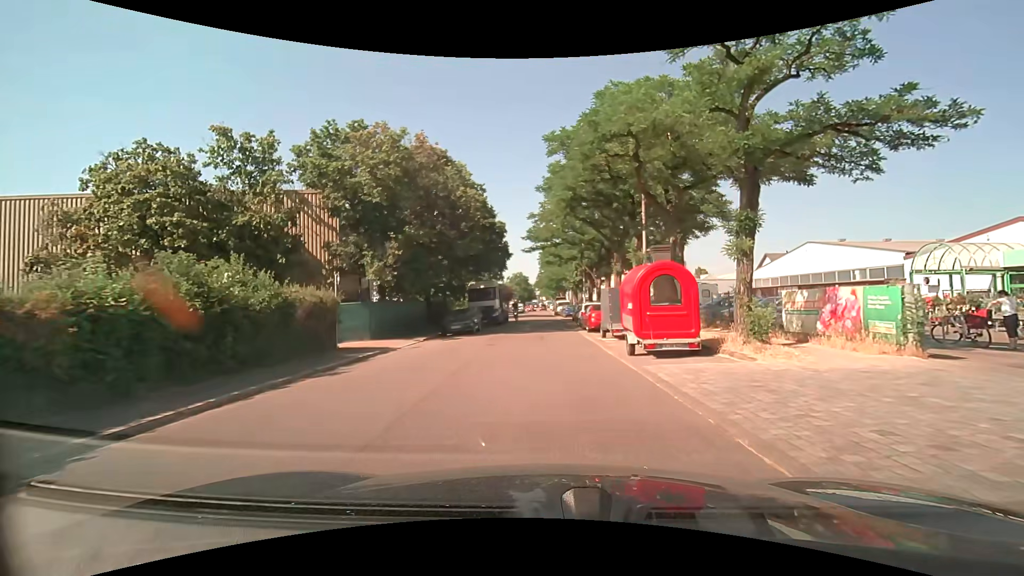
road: unclassified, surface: asphalt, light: Day
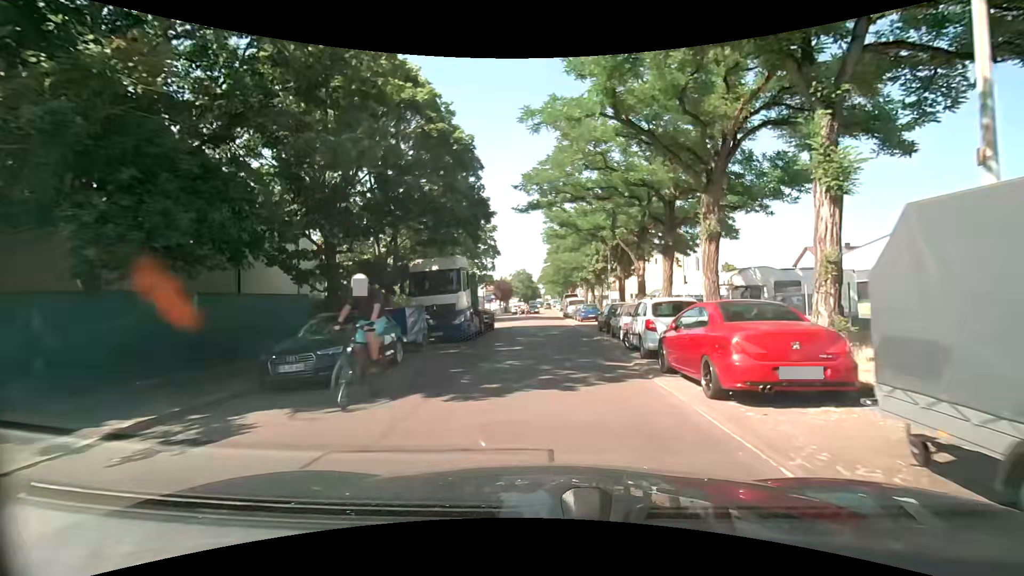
(-0.2, +17.6) m; -2°
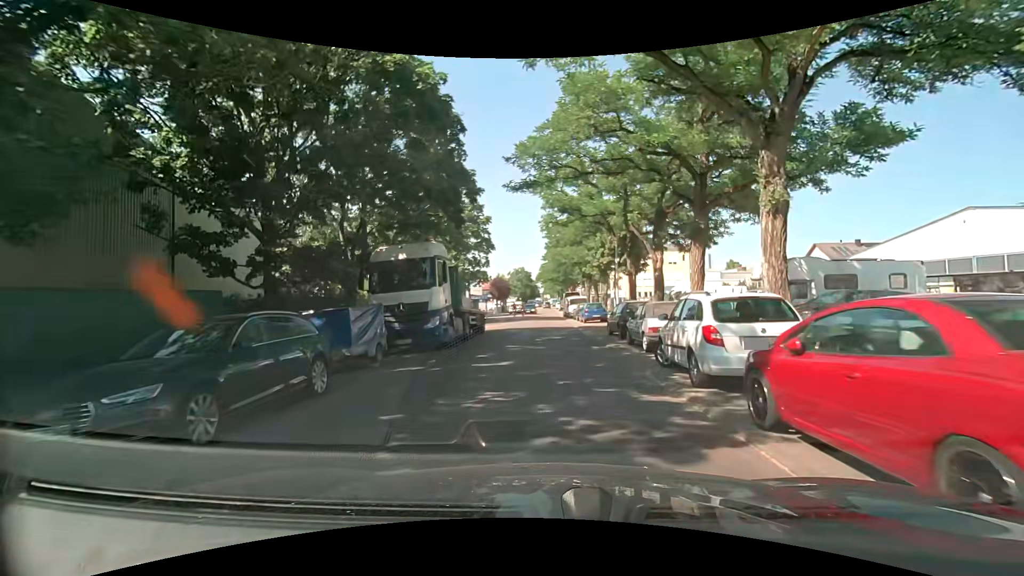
(+0.1, +4.4) m; +1°
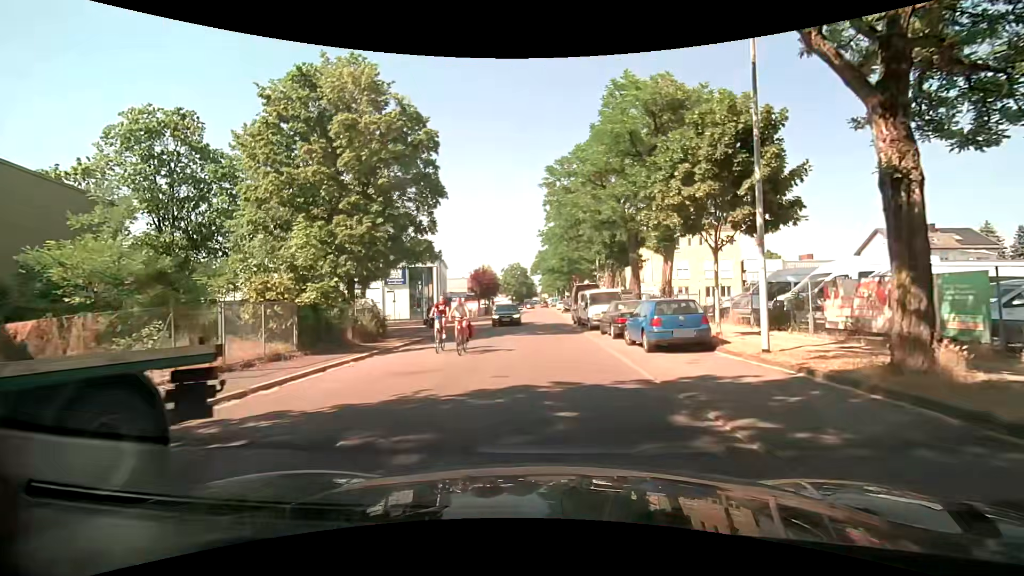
(-0.1, +21.9) m; 0°
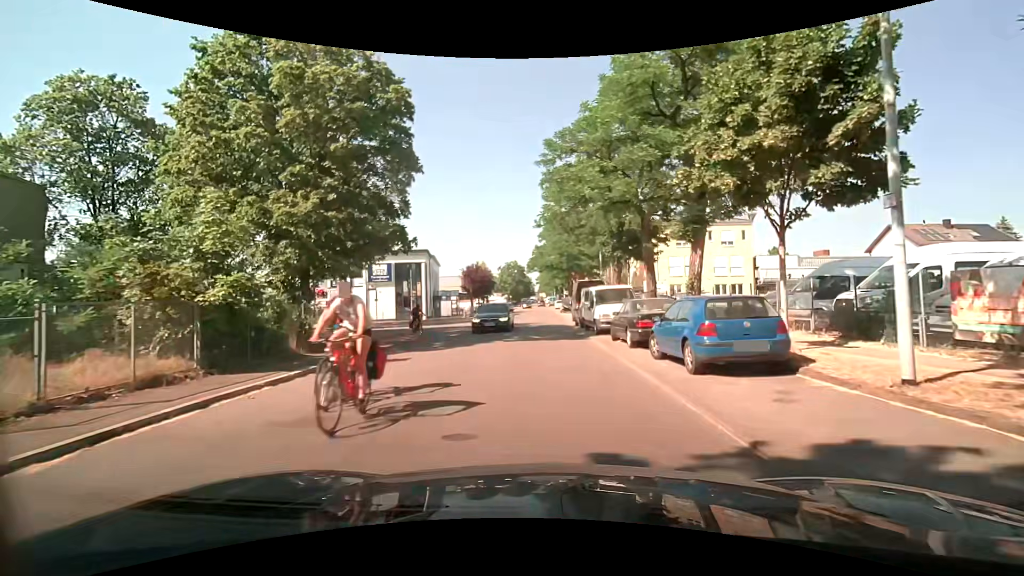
(0.0, +4.3) m; 0°
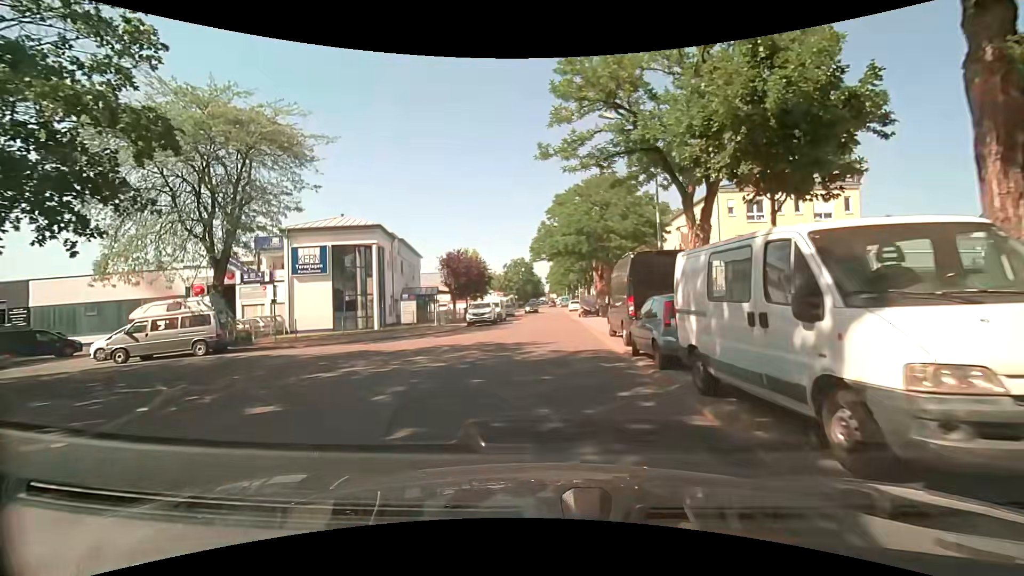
(+0.2, +17.4) m; 0°
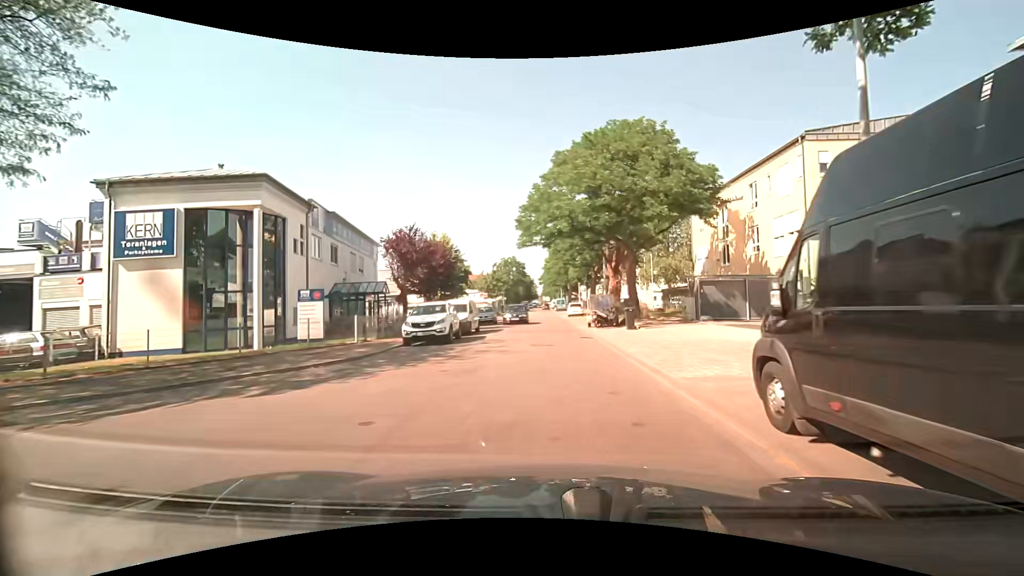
(-0.1, +13.9) m; +1°
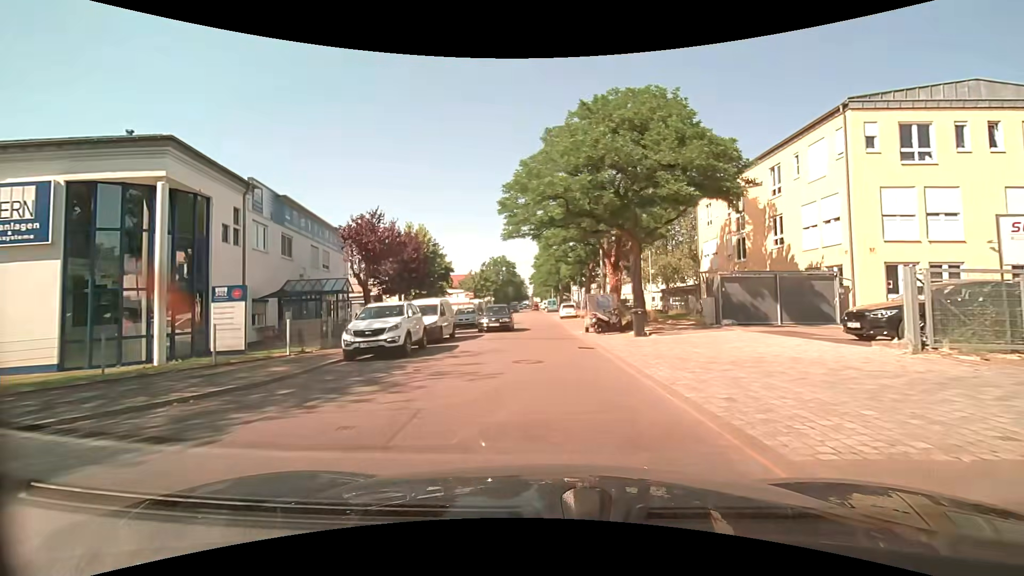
(0.0, +4.7) m; +1°
(0, +10) (0, +20) (0, +30) (0, +40) (0, +50) (-1, +60) (-1, +70) (-1, +80) (-1, +90) (-1, +100) m
